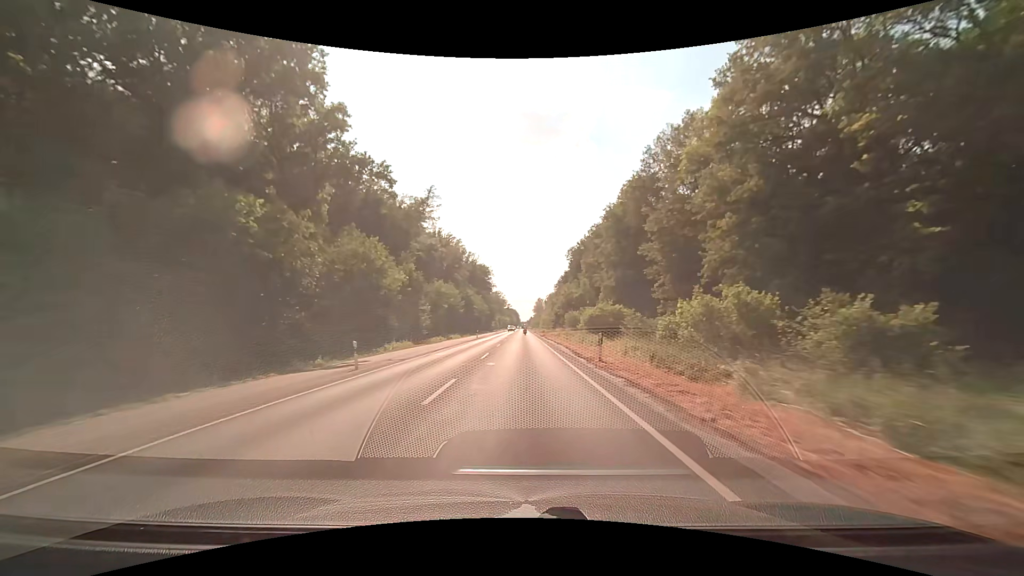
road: secondary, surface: asphalt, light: Day
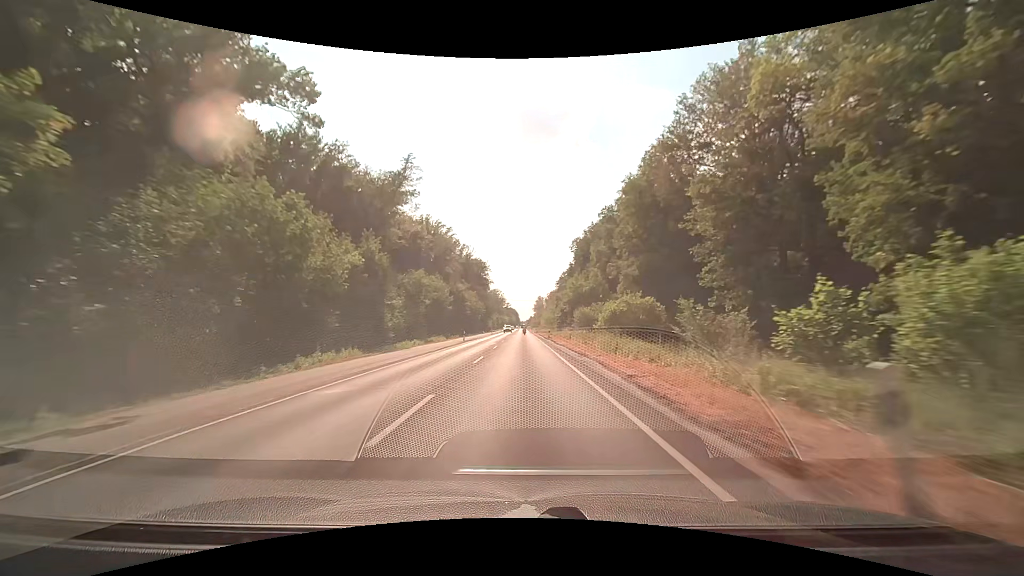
(0.0, +15.0) m; 0°
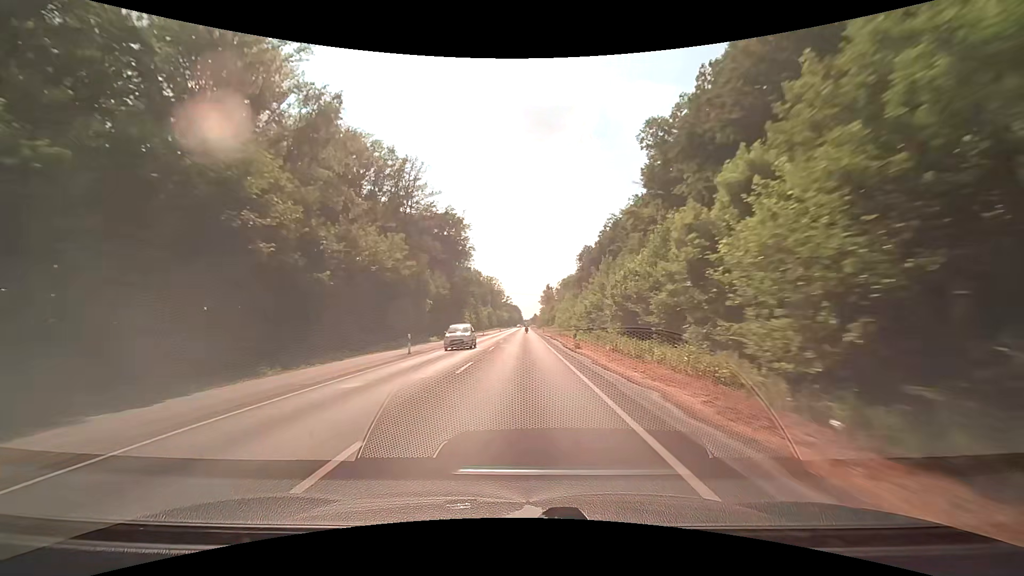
(-0.4, +76.5) m; 0°
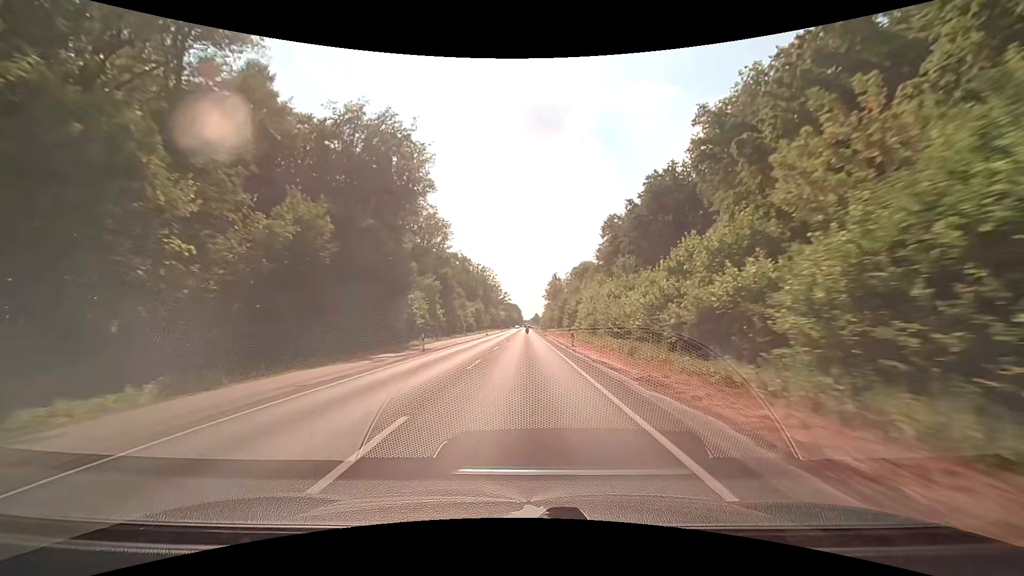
(-0.2, +46.7) m; 0°
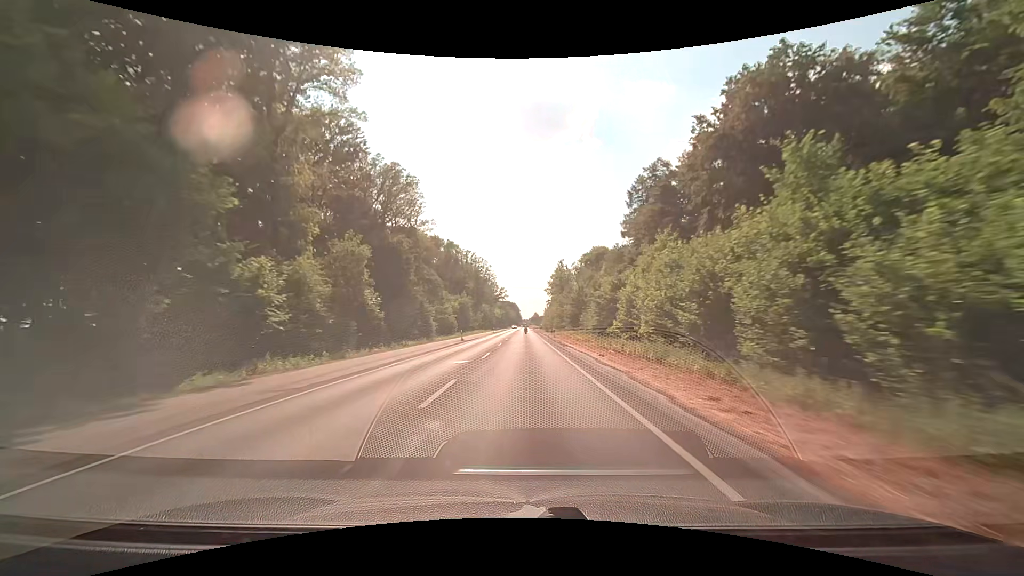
(+0.1, +31.3) m; 0°
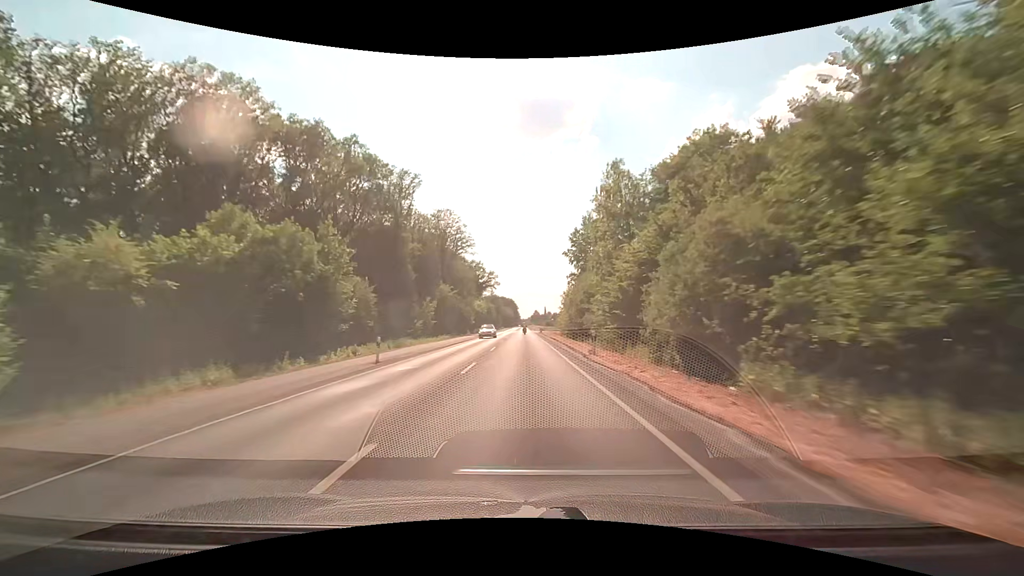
(+0.3, +78.6) m; 0°
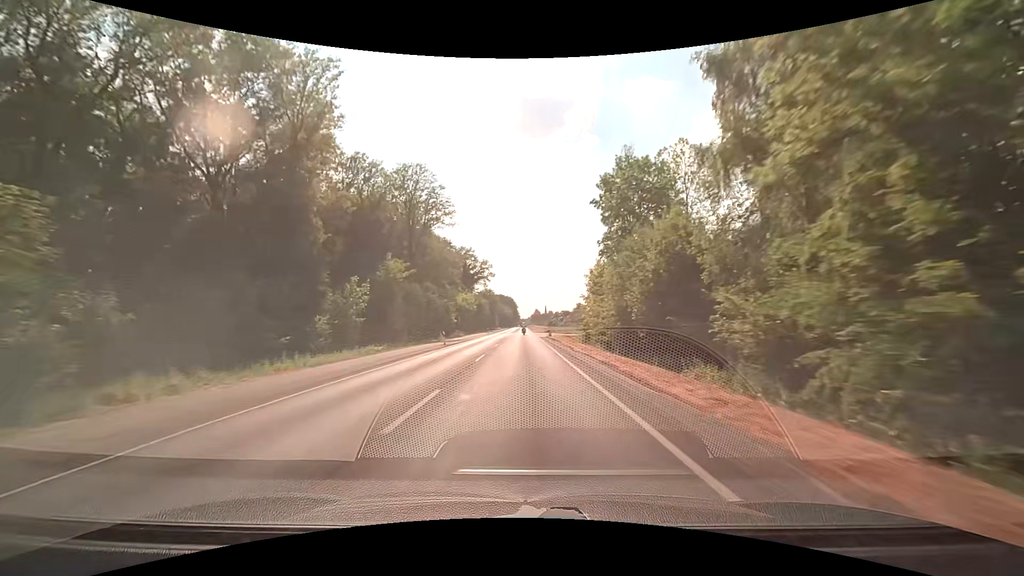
(-0.1, +31.6) m; 0°
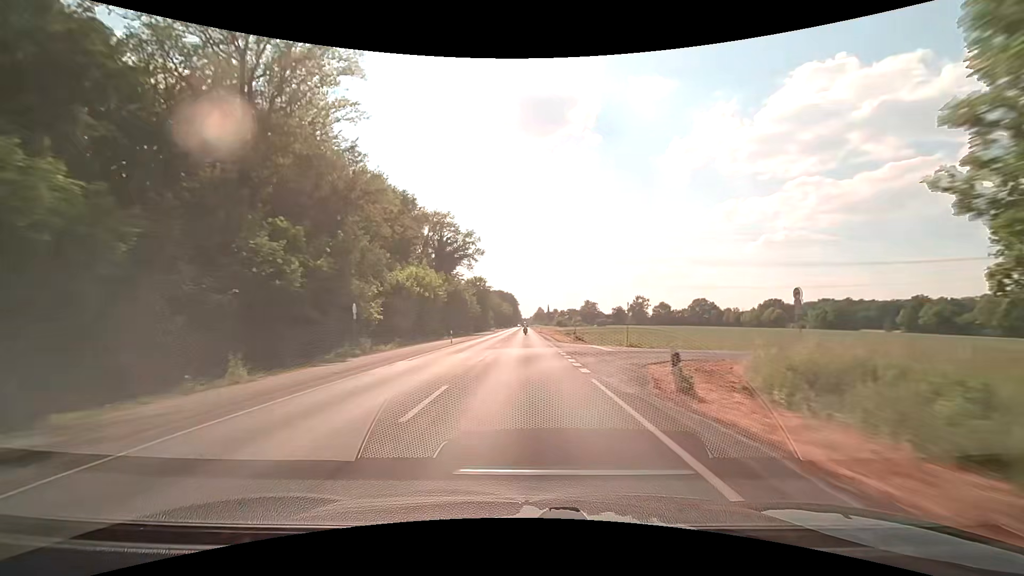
(+0.1, +47.4) m; 0°
(0, +10) (0, +20) (0, +30) (0, +40) (0, +50) (0, +60) (0, +70) (0, +80) (0, +90) (0, +100) m
